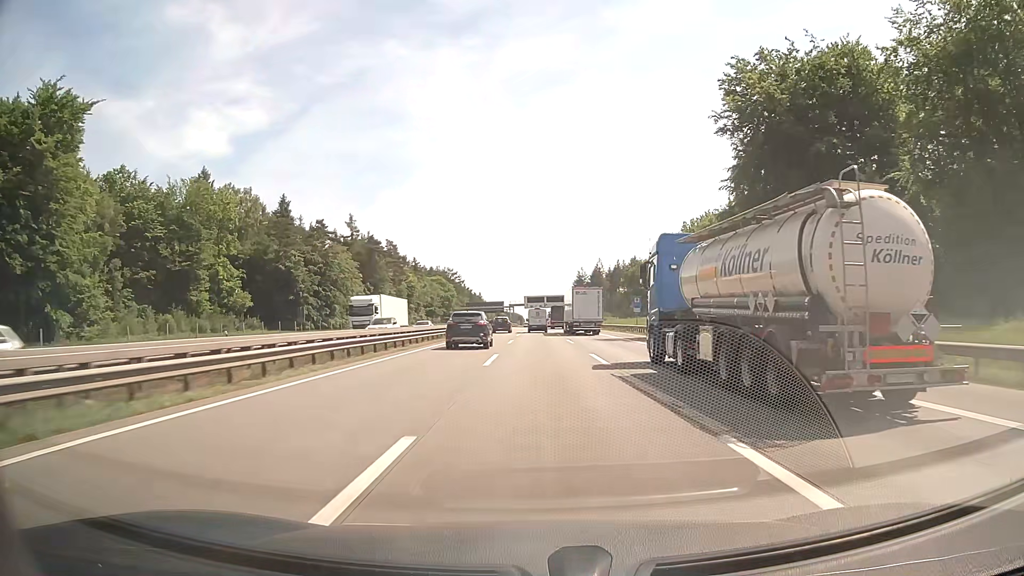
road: motorway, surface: concrete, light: Day
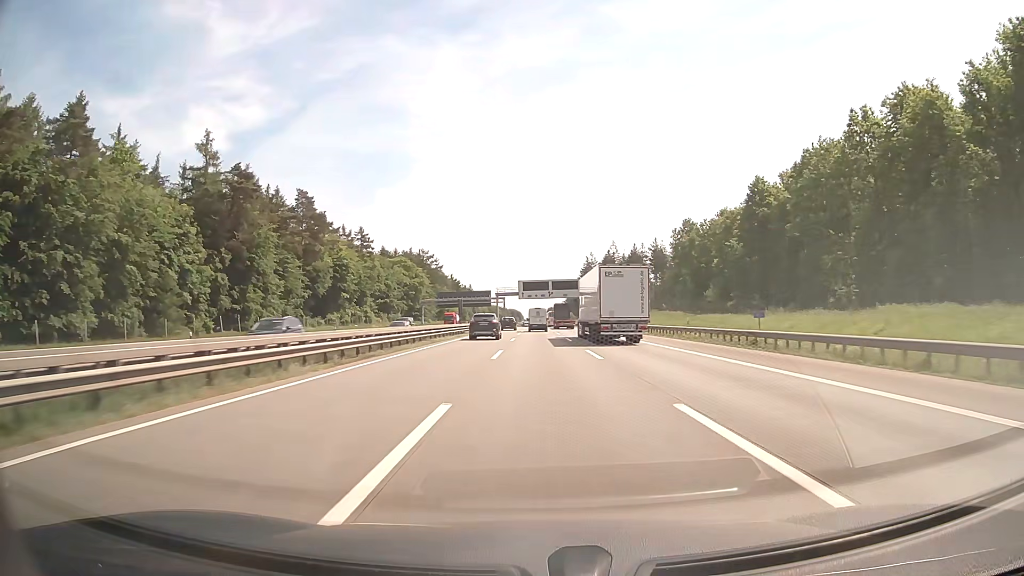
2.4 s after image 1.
(+0.2, +69.7) m; 0°
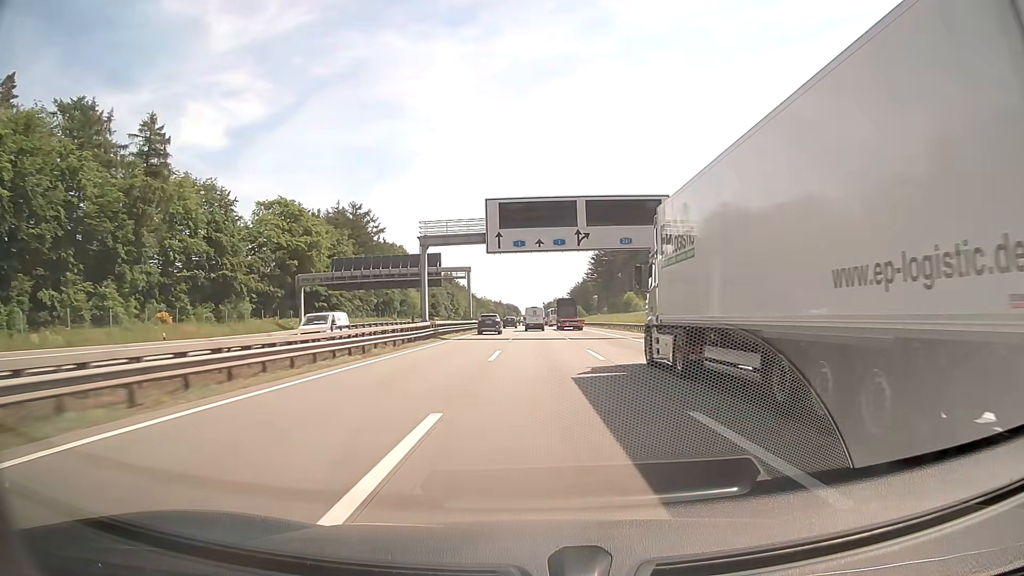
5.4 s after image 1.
(+0.3, +91.7) m; 0°
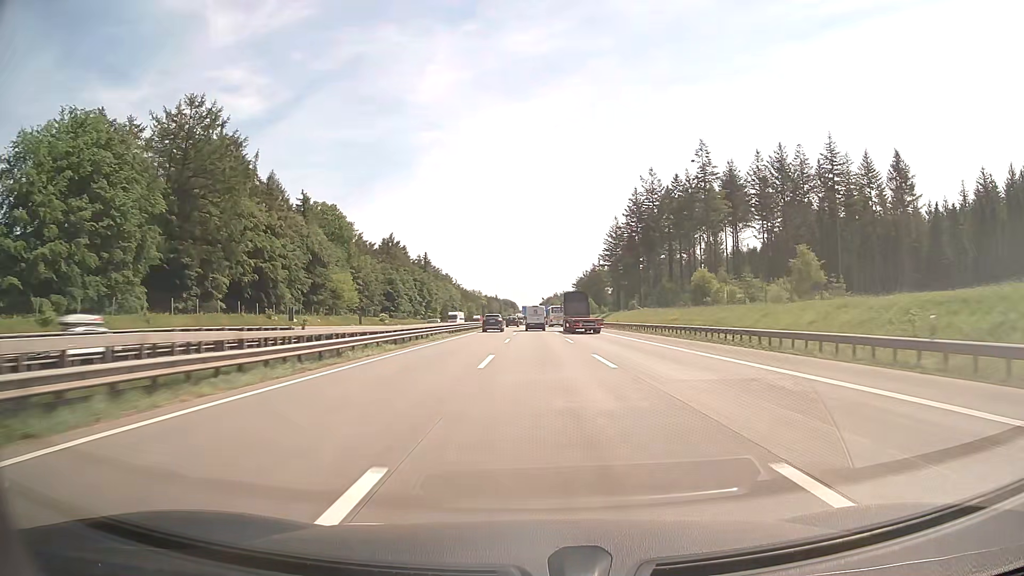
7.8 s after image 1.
(0.0, +75.7) m; 0°
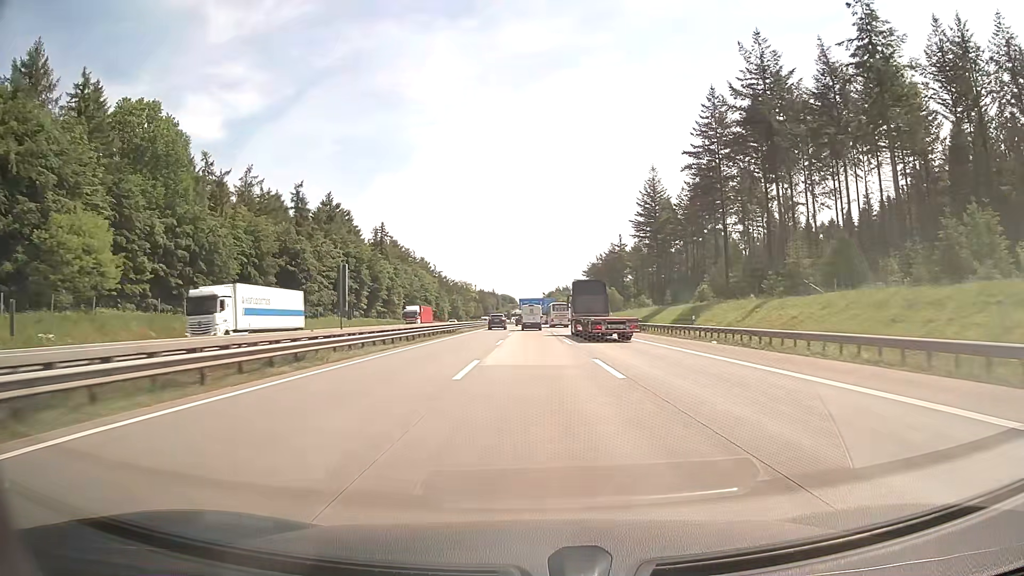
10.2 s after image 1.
(+0.3, +75.8) m; 0°
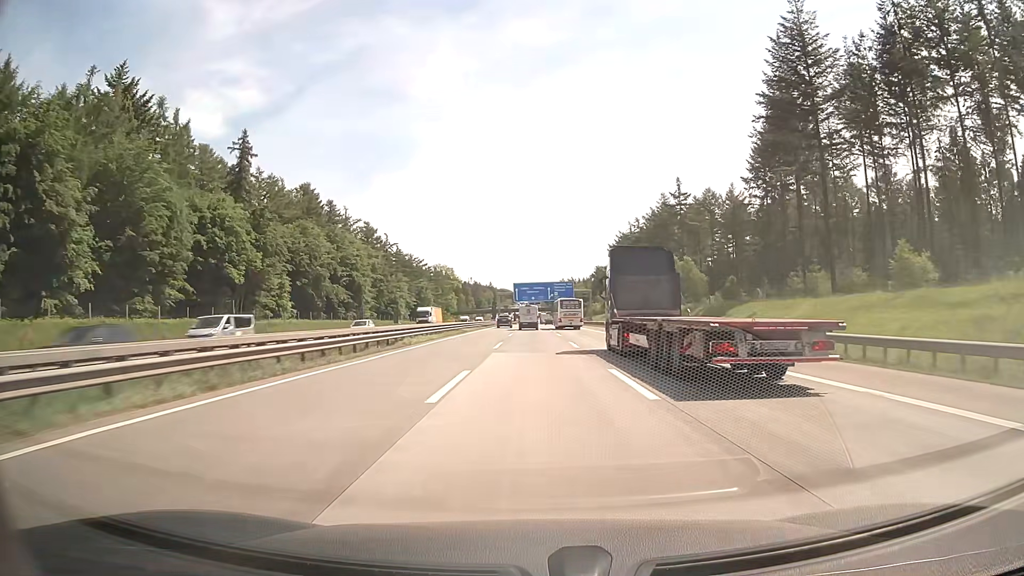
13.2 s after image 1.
(-0.3, +93.9) m; 0°
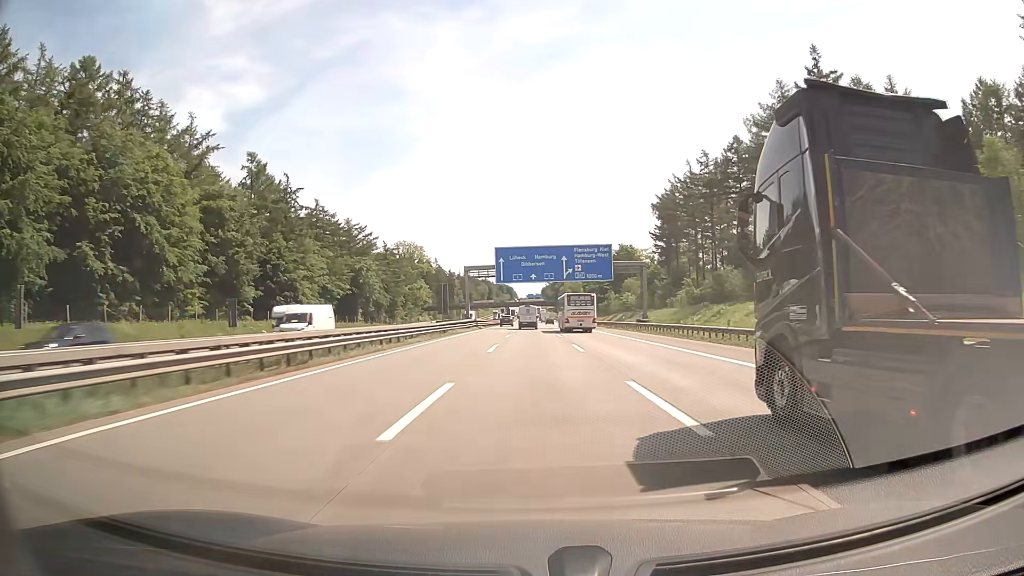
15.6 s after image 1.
(0.0, +75.5) m; 0°
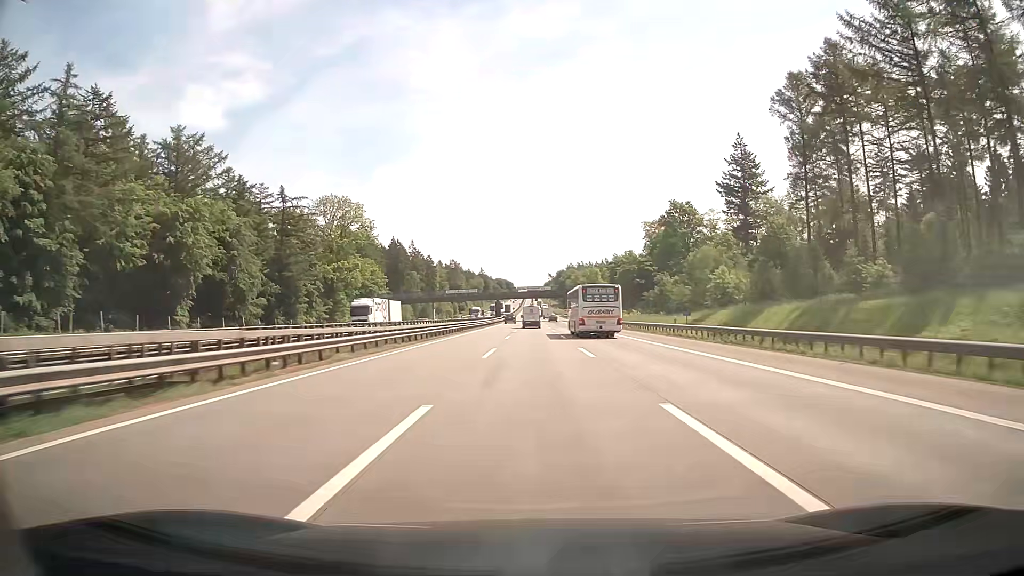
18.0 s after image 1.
(0.0, +75.5) m; 0°
(0, +10) (0, +20) (0, +30) (0, +40) (0, +50) (0, +60) (0, +70) (0, +80) (0, +90) (0, +100) m
